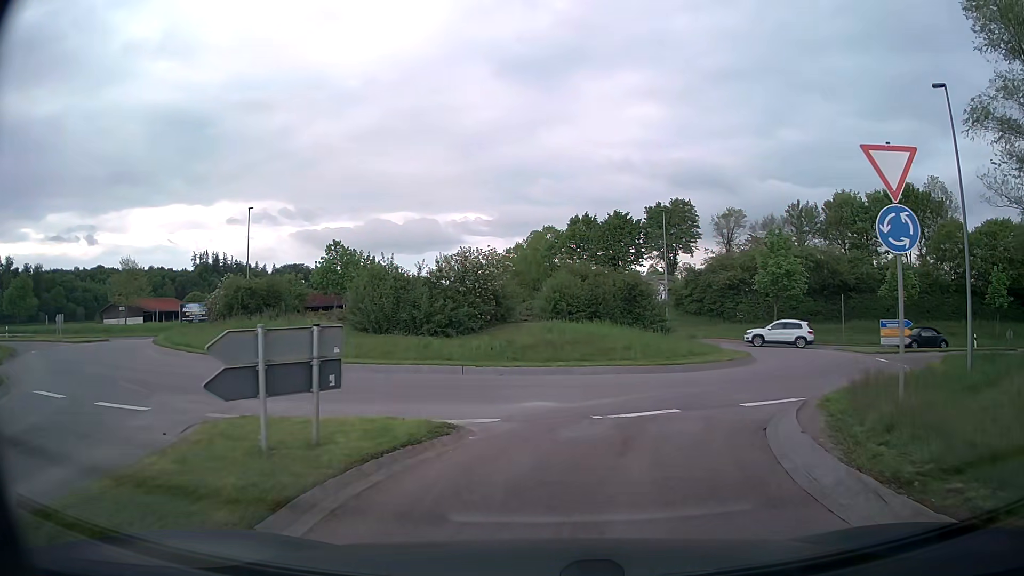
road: trunk_link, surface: asphalt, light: Day
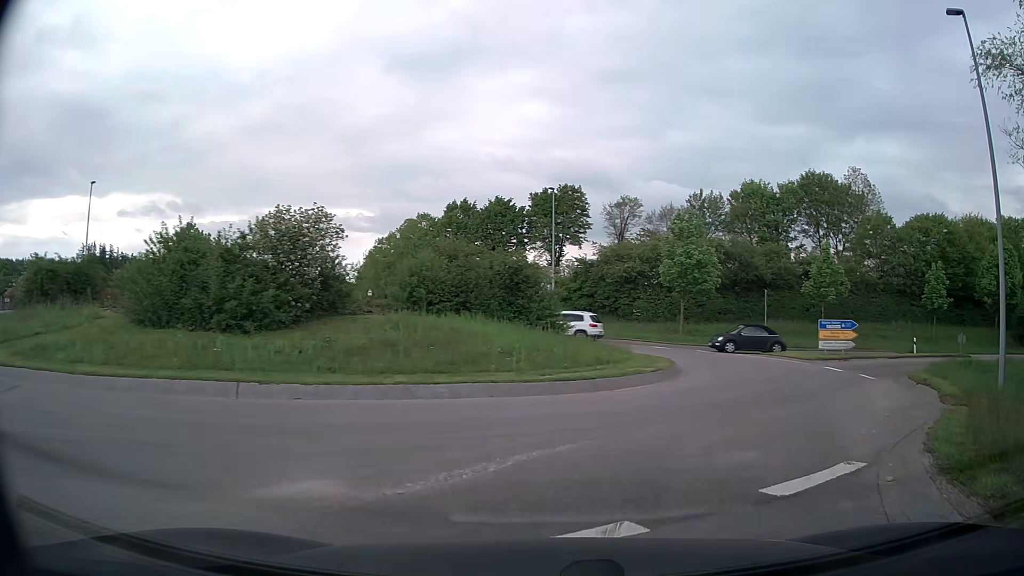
(+0.4, +7.0) m; +9°
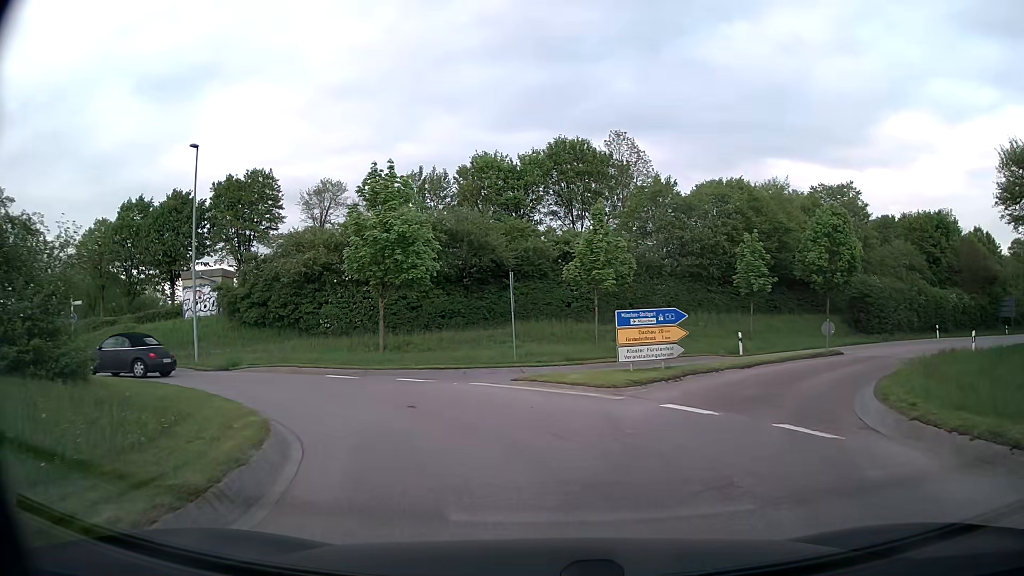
(+3.9, +13.9) m; +24°
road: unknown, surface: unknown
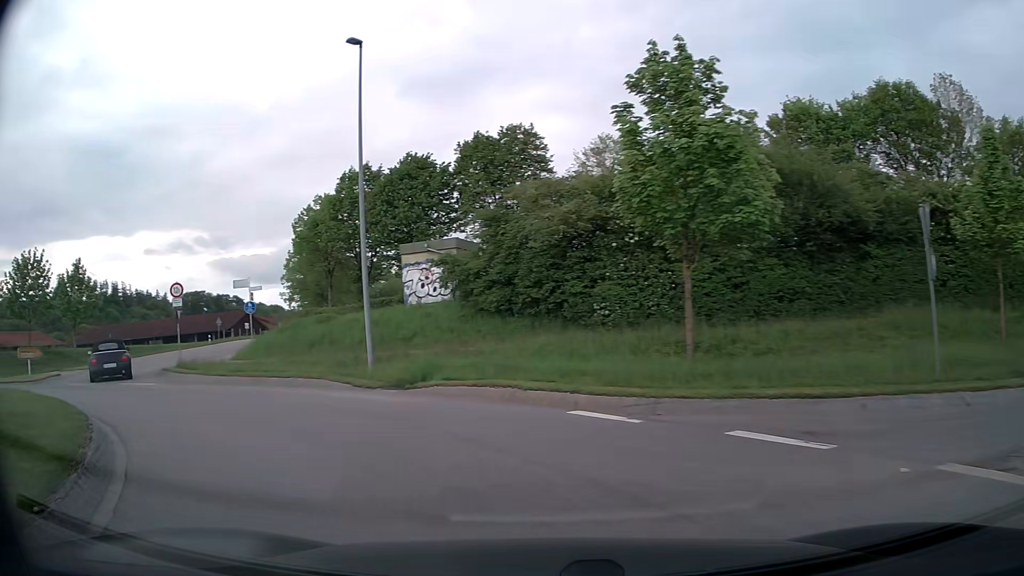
(-1.8, +11.7) m; -24°
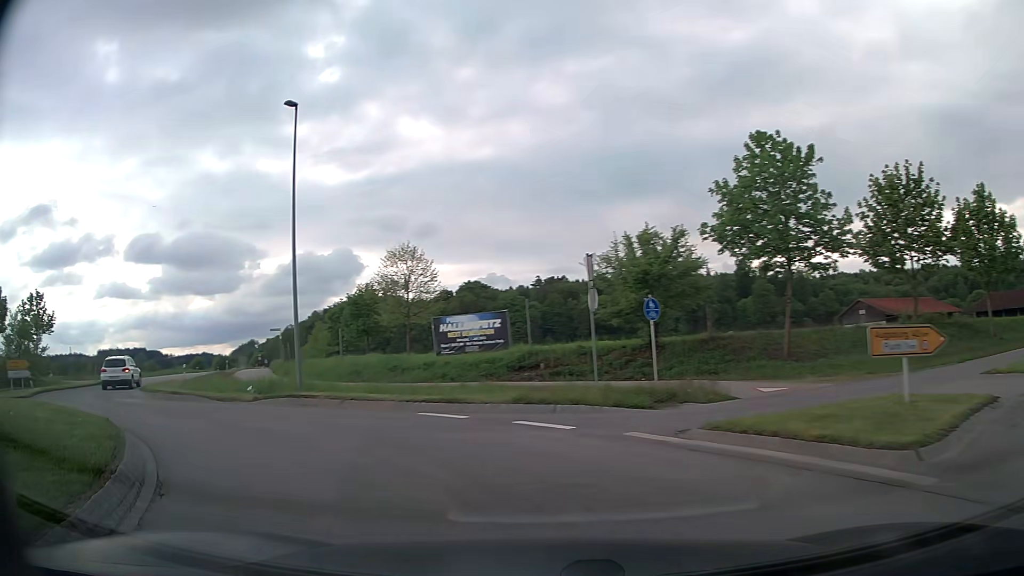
(-11.7, +15.1) m; -78°
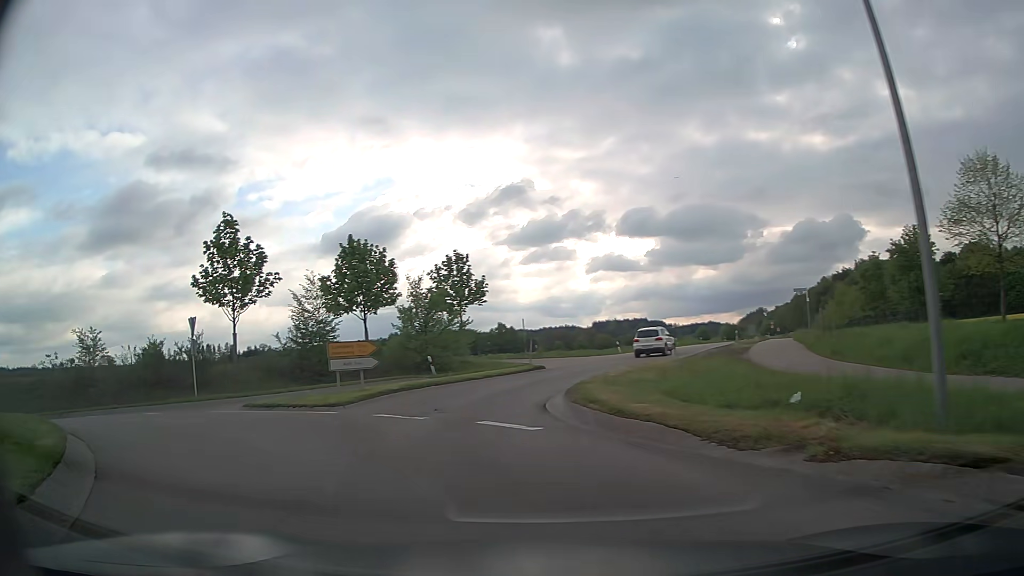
(-5.0, +12.1) m; -44°
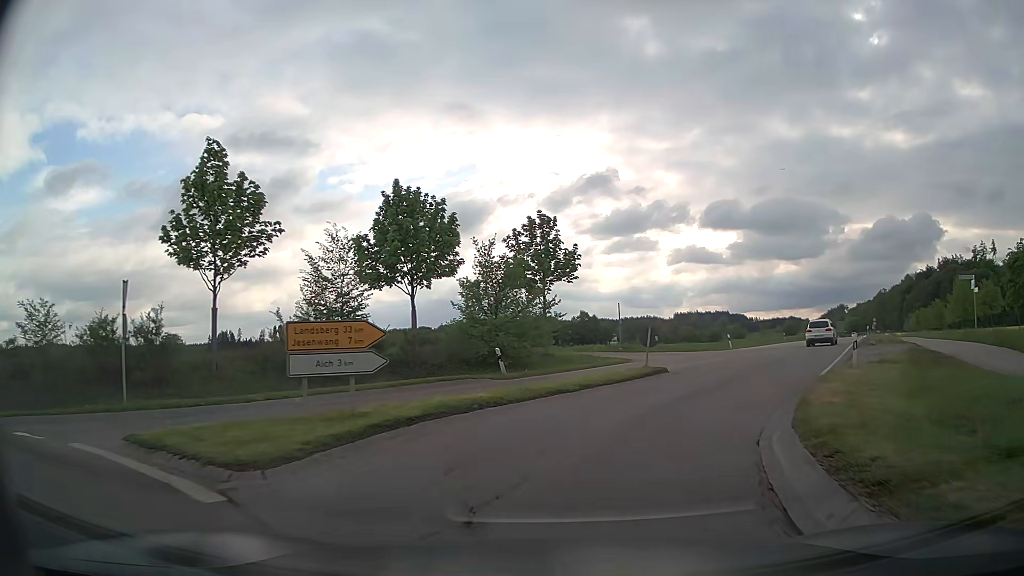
(-1.3, +9.6) m; -10°
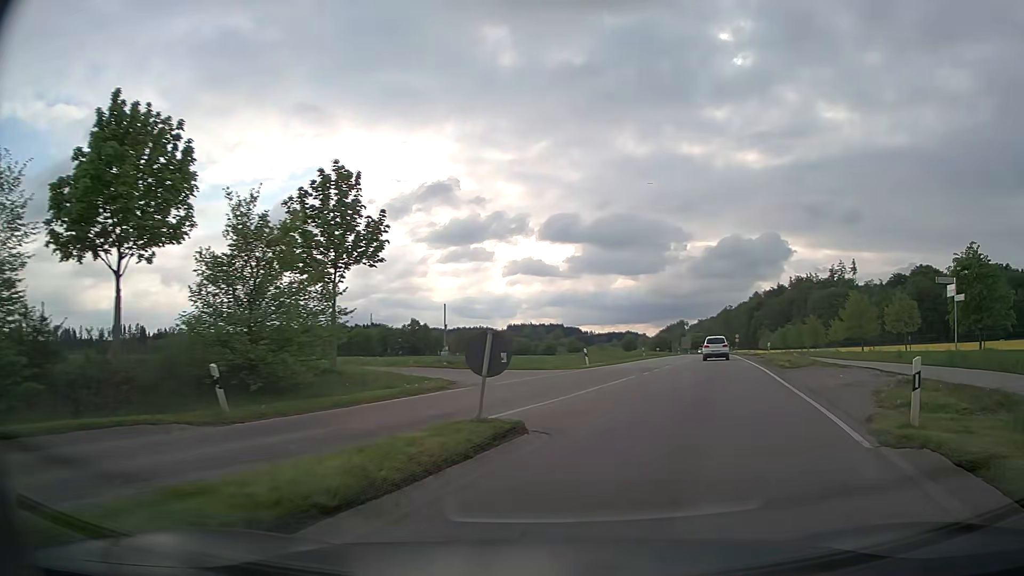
(+1.1, +10.6) m; +15°
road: secondary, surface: asphalt
(+1, +10) (+3, +20) (+6, +29) (+8, +39) (+11, +49) (+13, +58) (+16, +68) (+19, +78) (+21, +87) (+24, +97) m
